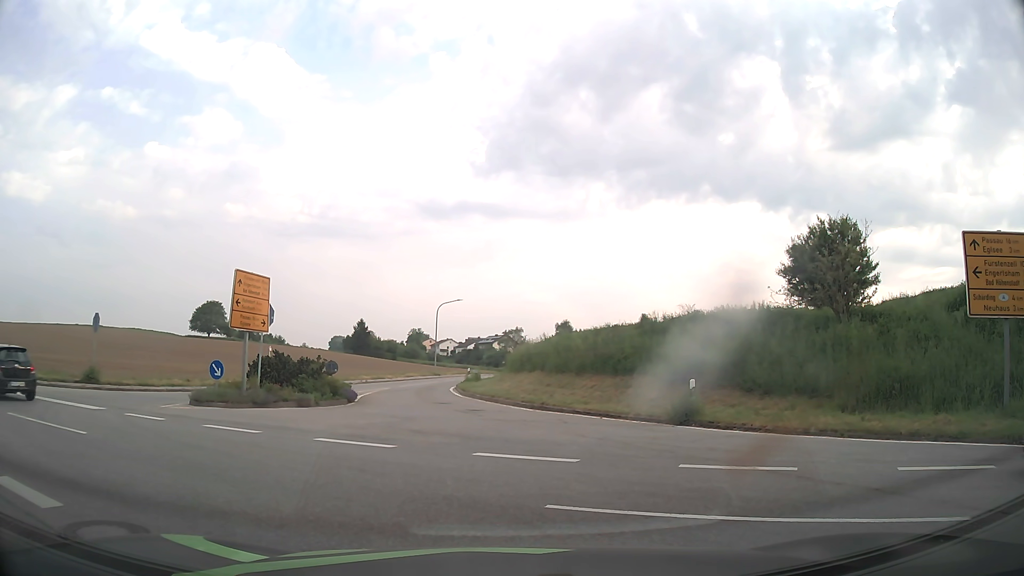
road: tertiary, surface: asphalt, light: Day
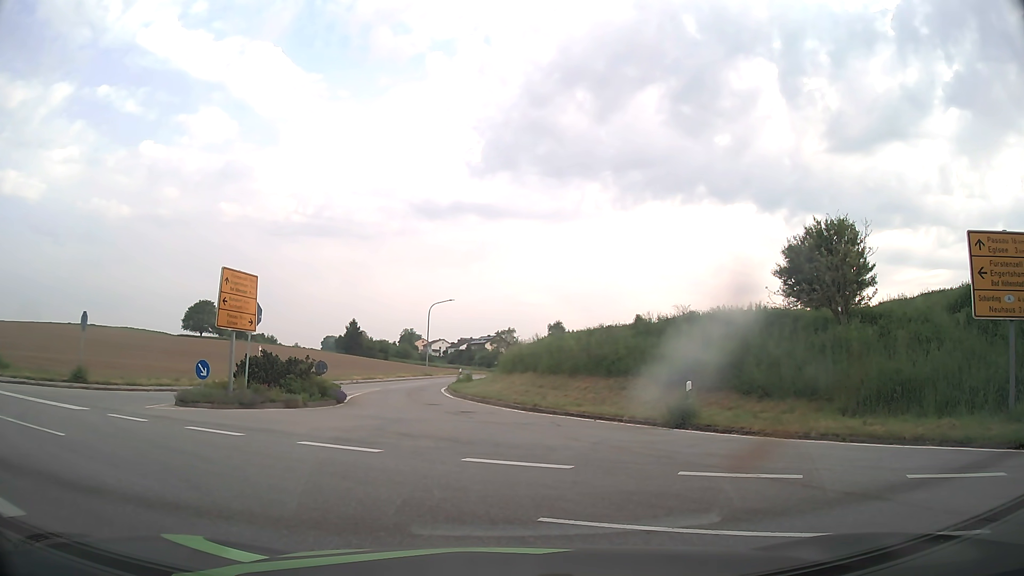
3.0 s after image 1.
(0.0, +0.5) m; 0°
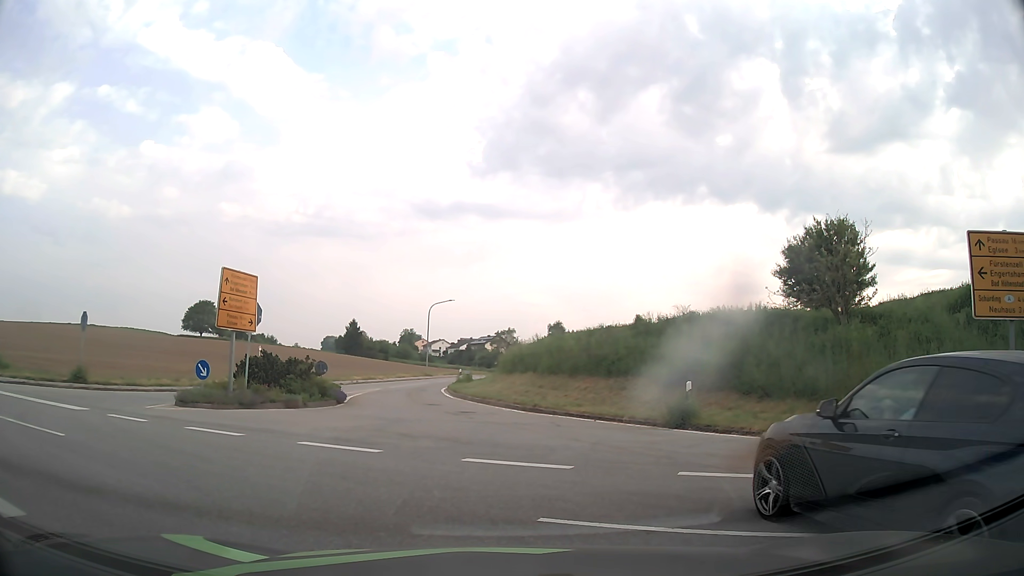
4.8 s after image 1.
(0.0, 0.0) m; 0°
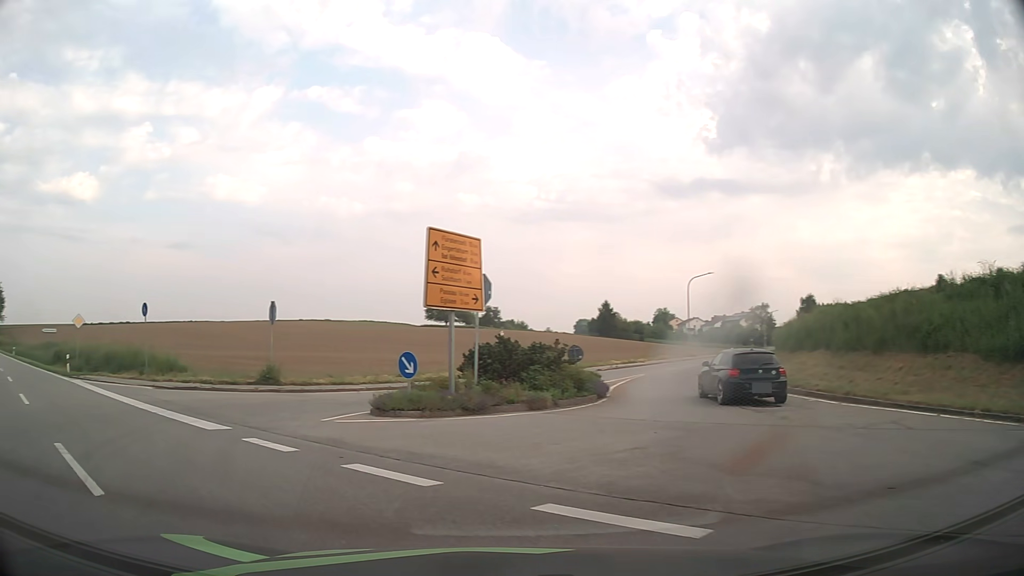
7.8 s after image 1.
(-0.9, +5.9) m; -22°
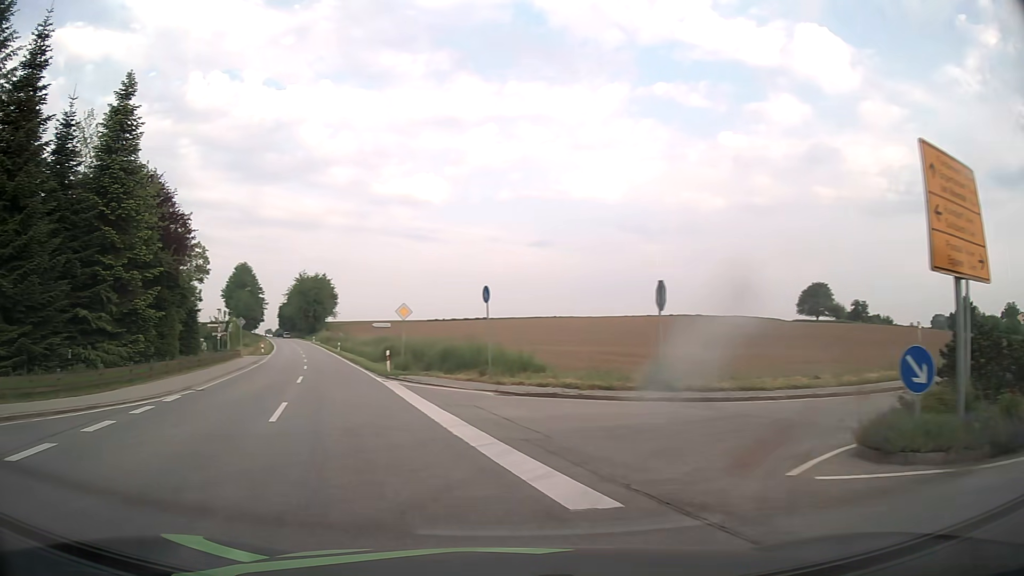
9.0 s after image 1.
(-1.8, +6.6) m; -30°
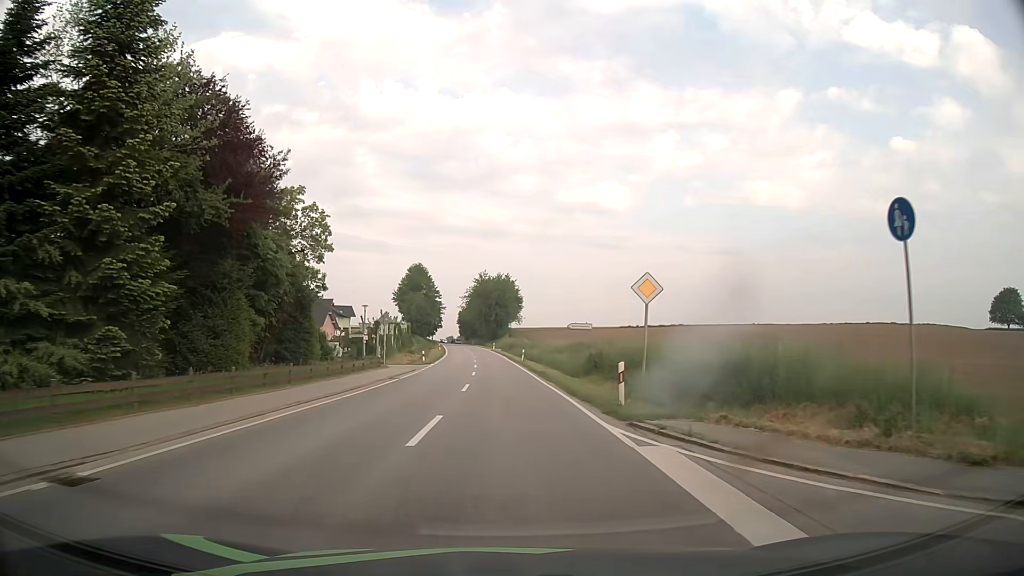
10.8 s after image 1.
(-3.5, +15.3) m; -17°
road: secondary
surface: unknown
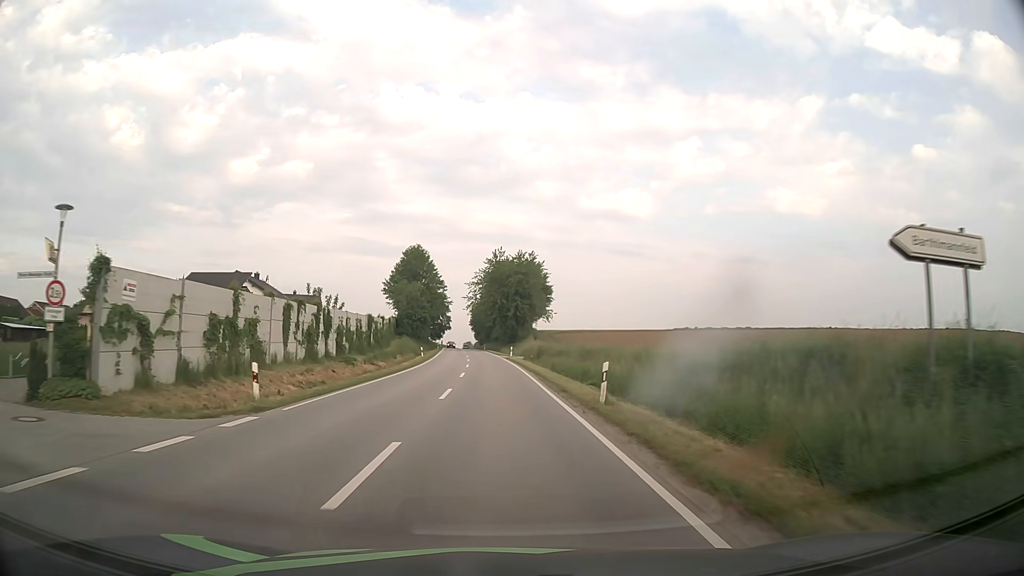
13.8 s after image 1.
(-0.4, +40.9) m; -2°
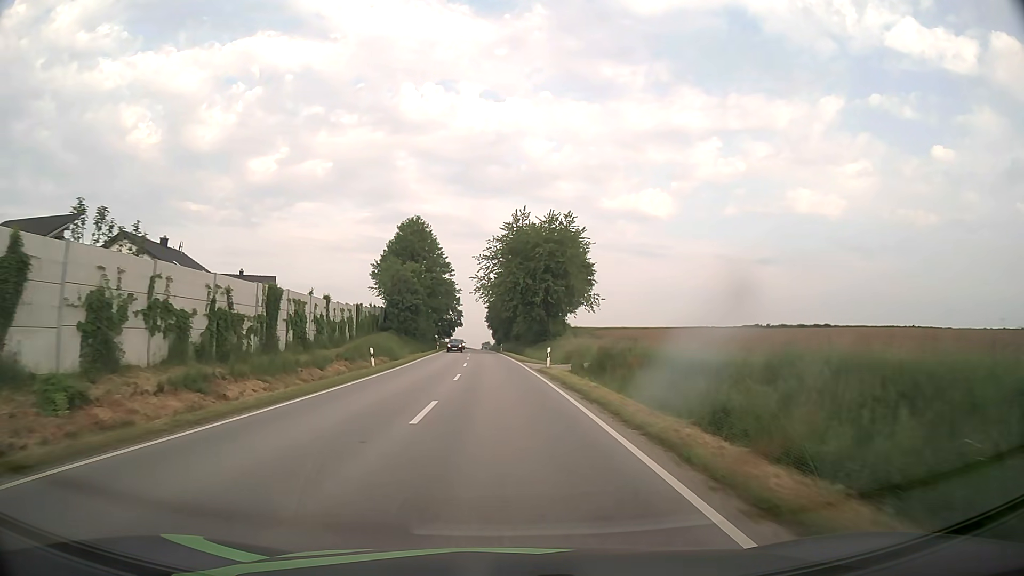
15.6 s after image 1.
(-0.4, +30.9) m; -2°
(0, +10) (0, +20) (0, +30) (-1, +40) (-1, +50) (-2, +60) (-2, +70) (-3, +80) (-3, +90) (-4, +100) m
